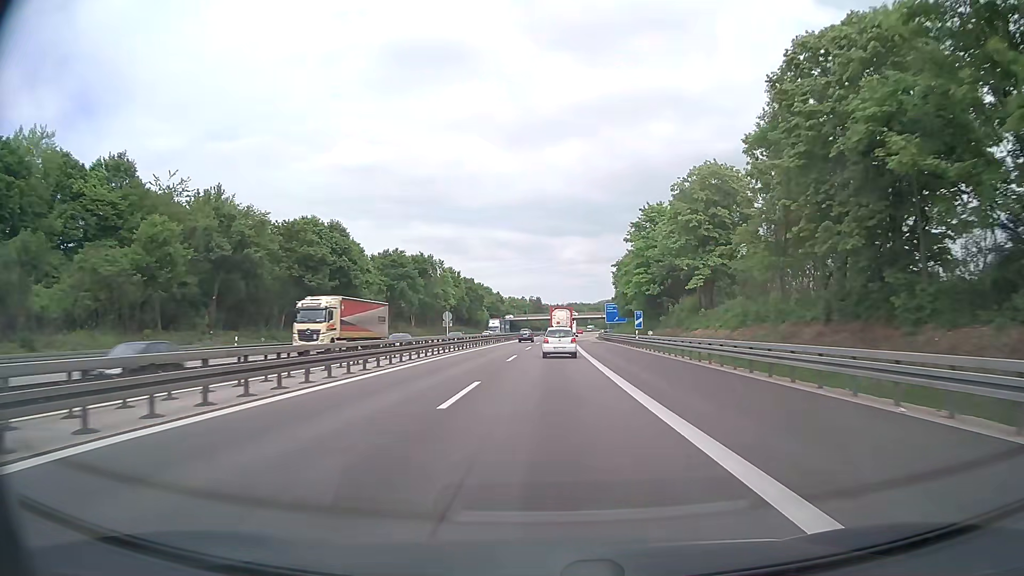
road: motorway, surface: asphalt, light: Day
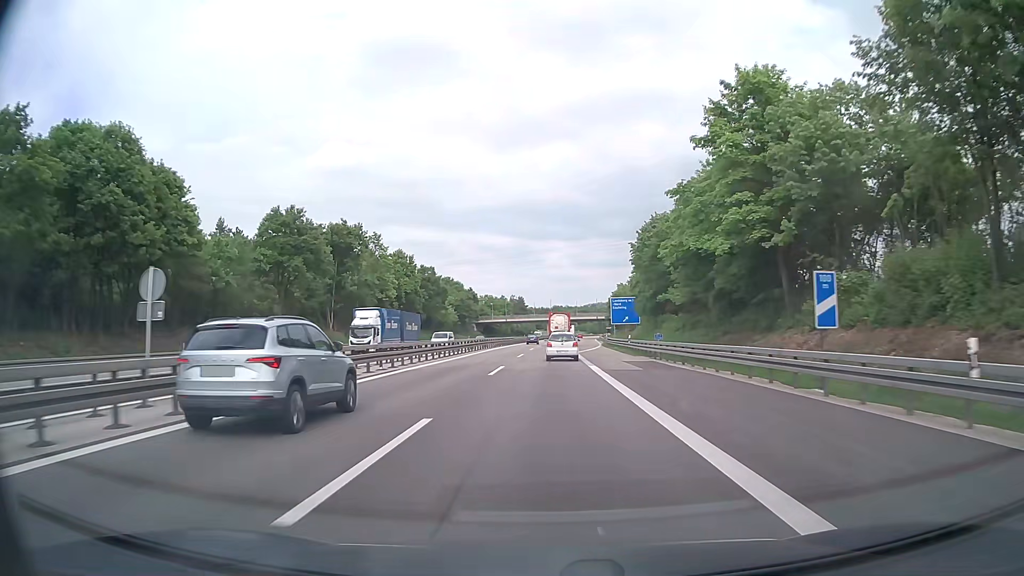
(+0.5, +43.1) m; +1°
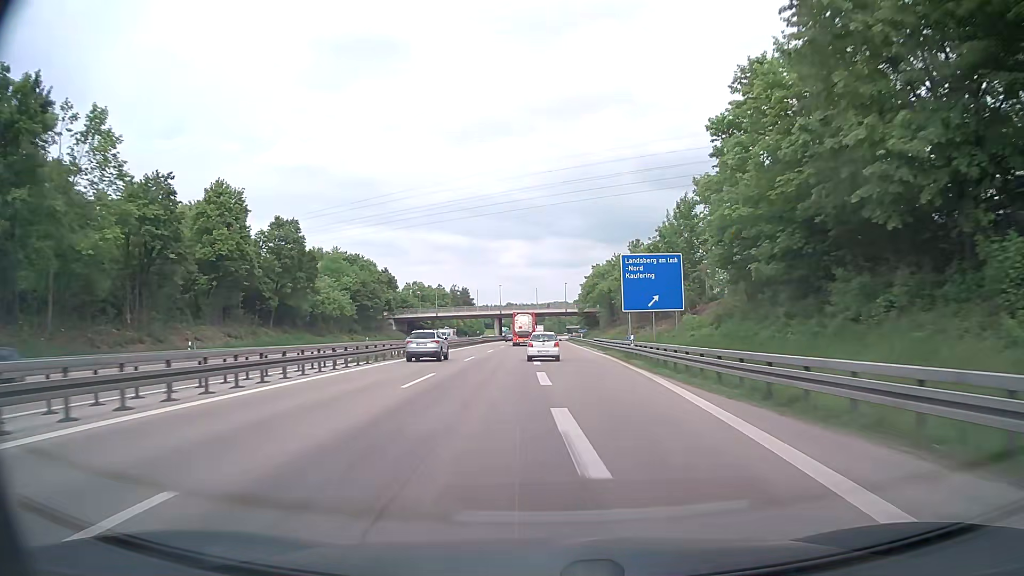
(+1.7, +59.5) m; +4°
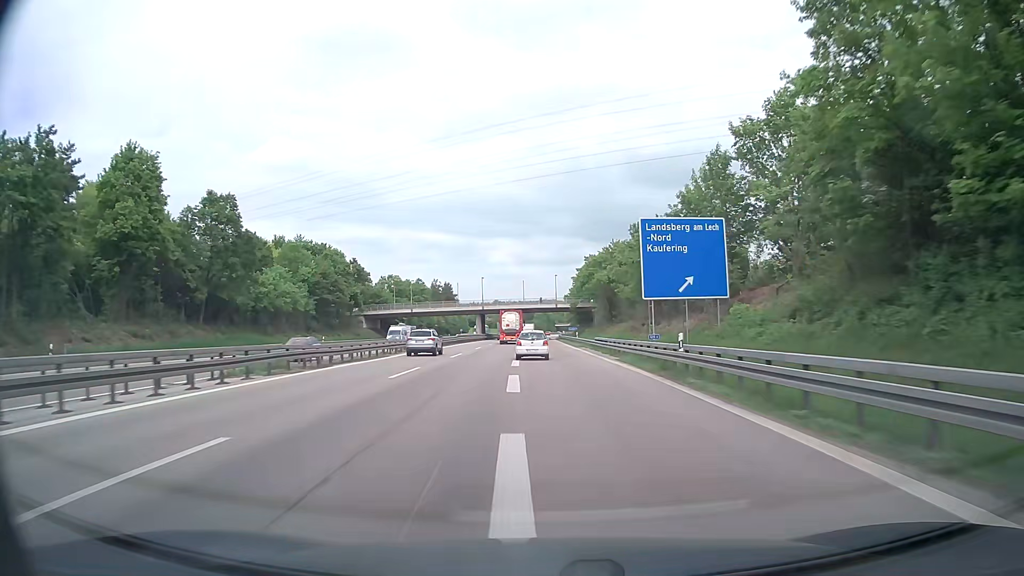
(+0.1, +15.2) m; 0°
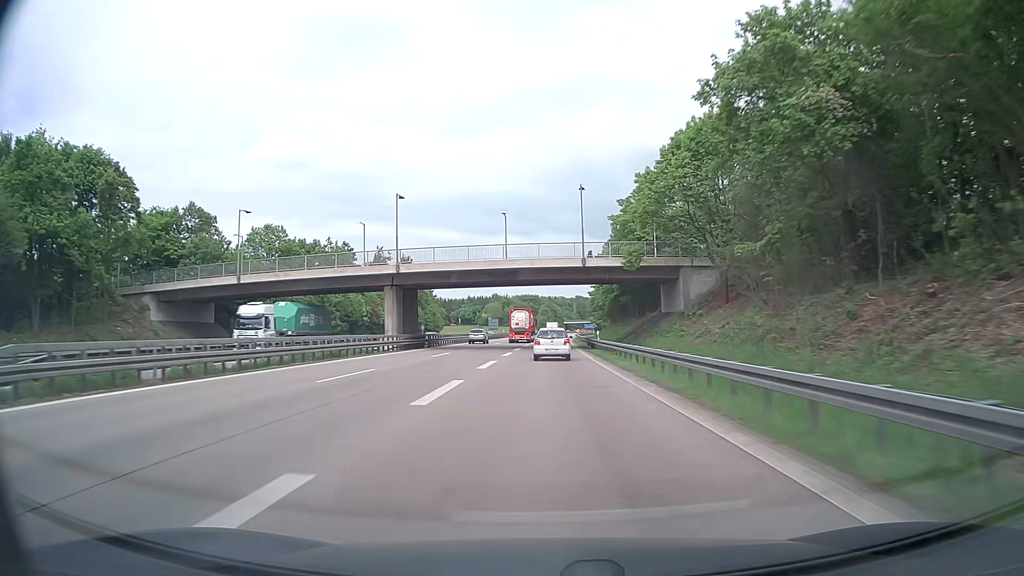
(+0.9, +74.8) m; 0°
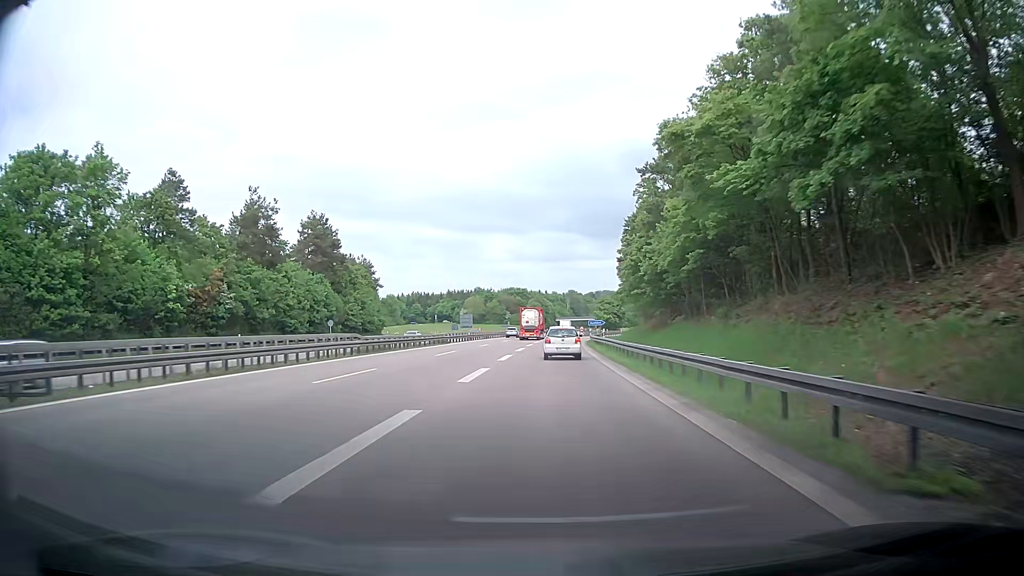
(+0.3, +54.7) m; +1°
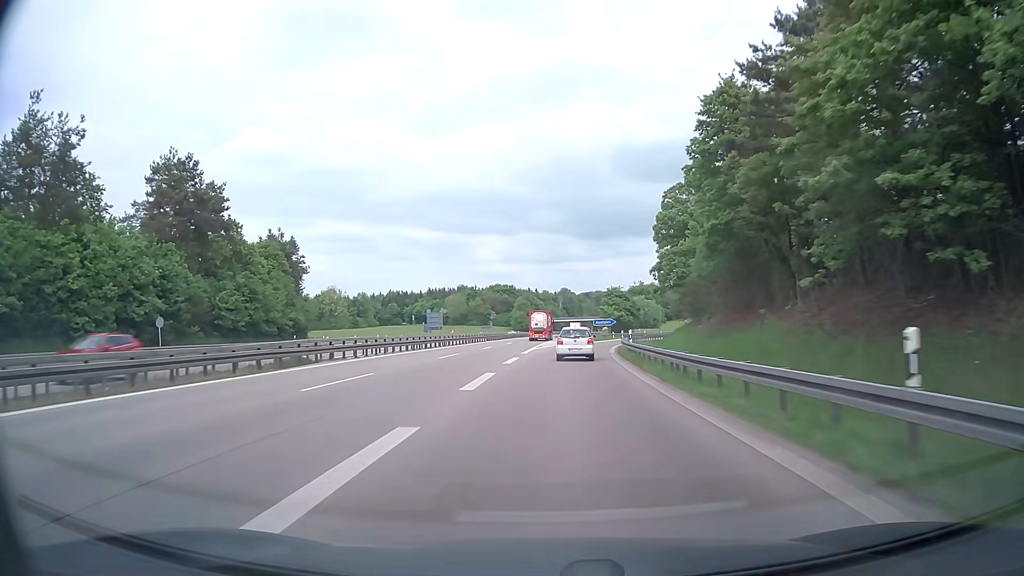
(0.0, +37.6) m; +1°
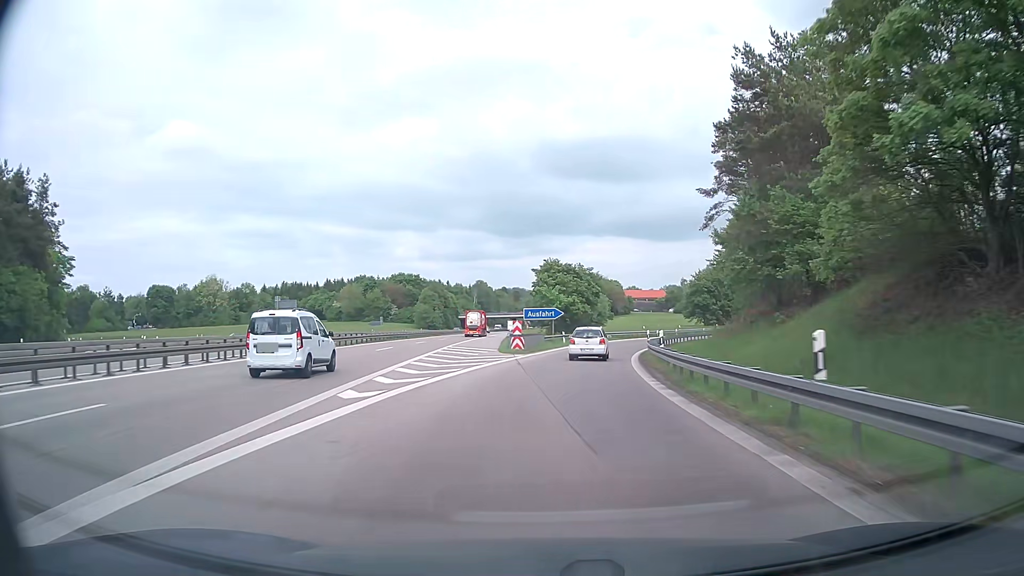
(+1.8, +45.8) m; +7°
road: motorway_link
(0, +10) (+1, +20) (+2, +30) (+3, +40) (+5, +50) (+8, +59) (+11, +69) (+15, +78) (+20, +87) (+25, +96) m
